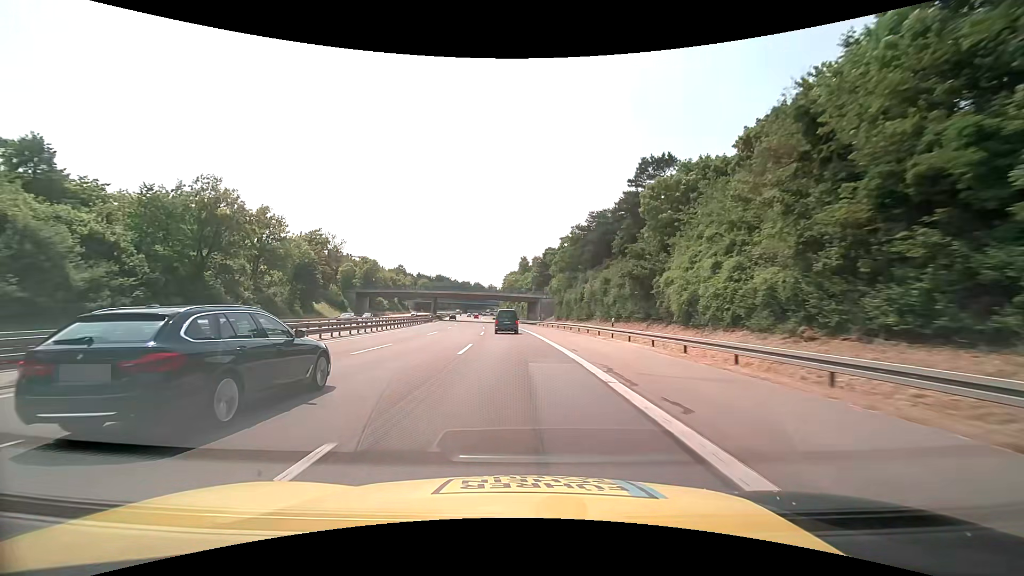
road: motorway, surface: asphalt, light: Day
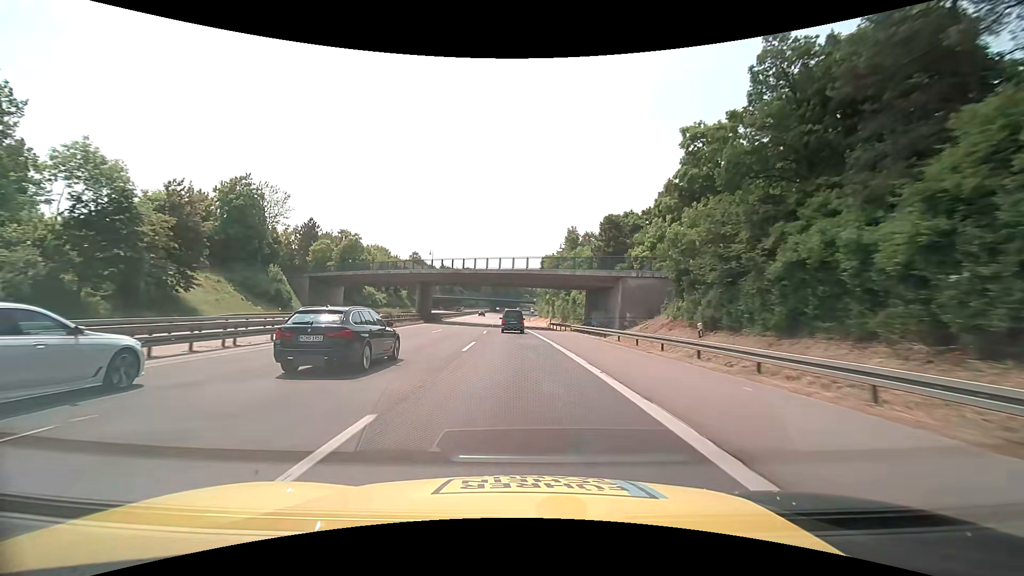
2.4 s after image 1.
(-2.1, +53.0) m; -4°
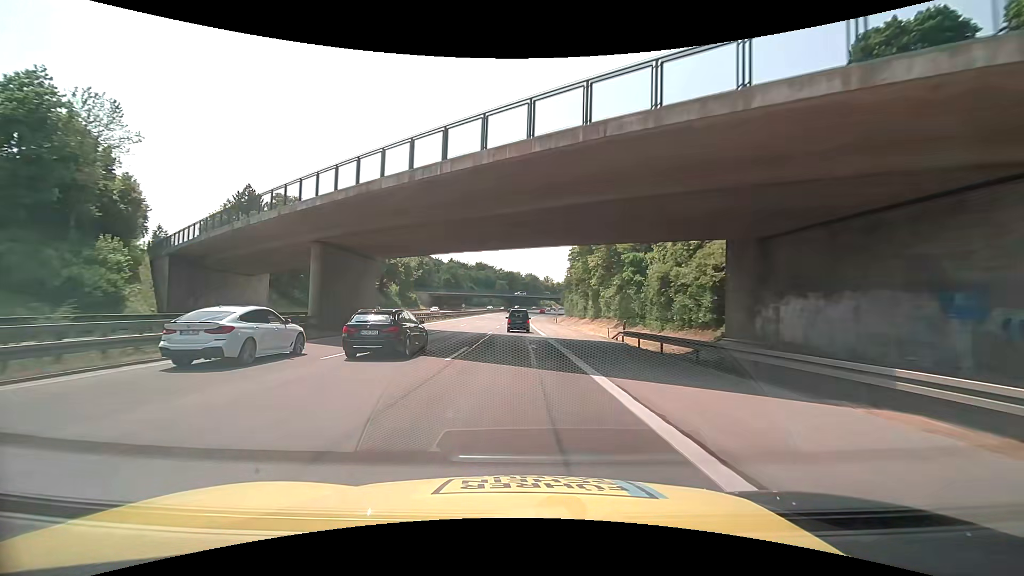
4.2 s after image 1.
(-0.7, +39.9) m; -2°
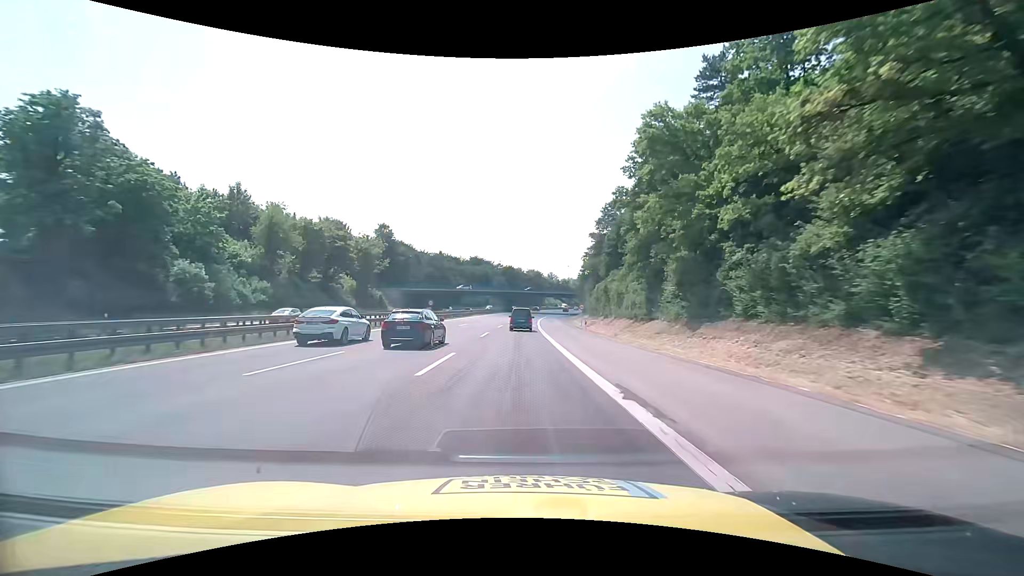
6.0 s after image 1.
(-0.4, +39.8) m; 0°
(0, +10) (0, +20) (0, +30) (0, +40) (0, +50) (0, +60) (0, +70) (+1, +80) (+1, +90) (+2, +100) m
